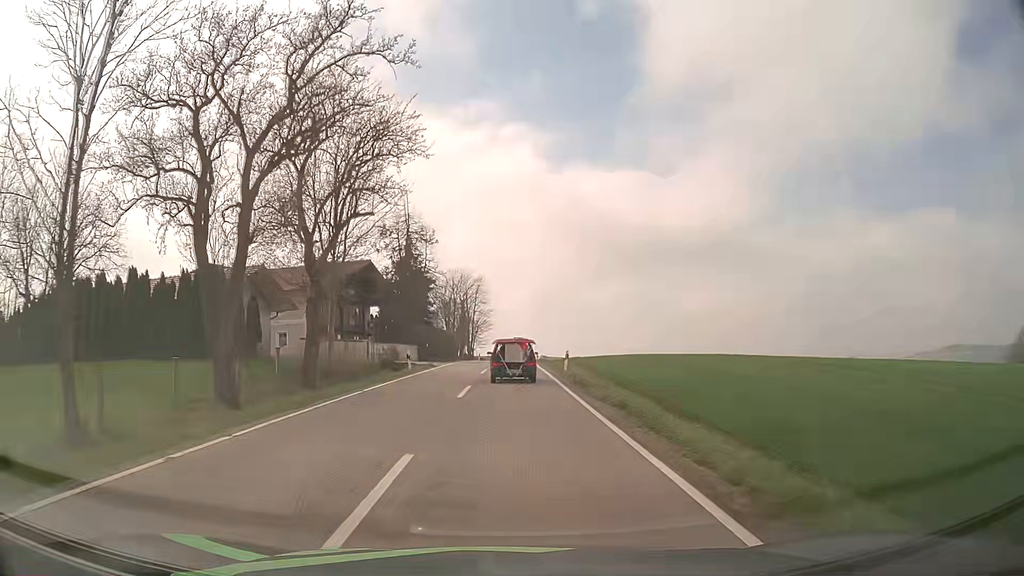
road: tertiary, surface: asphalt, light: Day
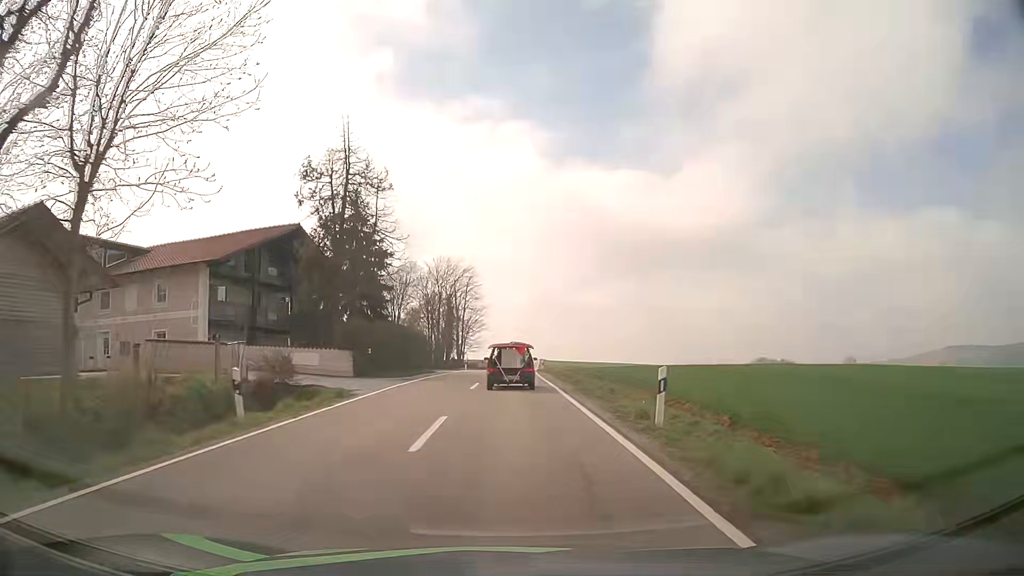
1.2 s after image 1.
(0.0, +20.0) m; 0°
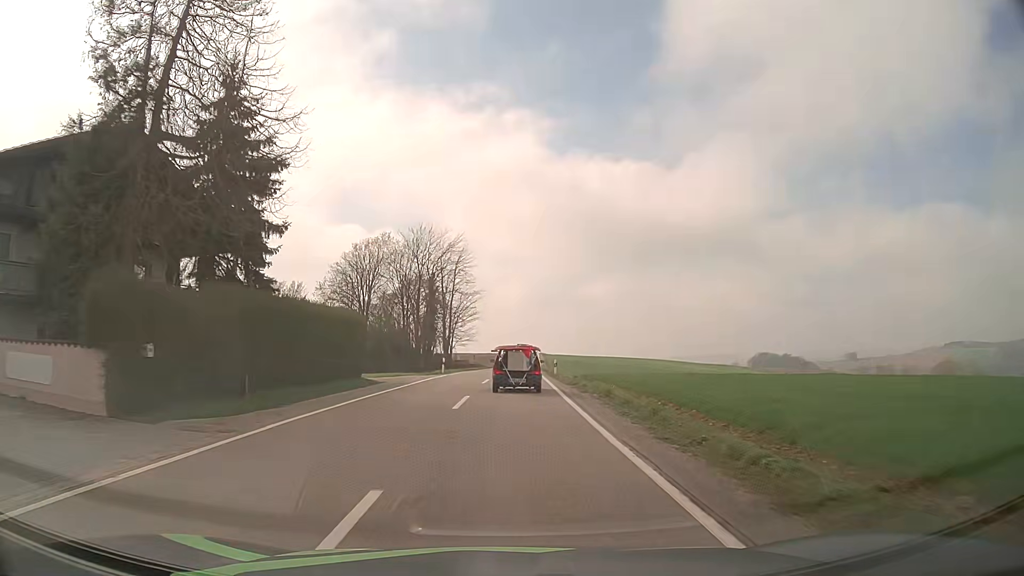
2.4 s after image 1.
(+0.1, +19.1) m; 0°
(0, +10) (0, +20) (0, +30) (0, +40) (+1, +50) (+1, +60) (+1, +70) (+2, +80) (+2, +90) (+2, +100) m
